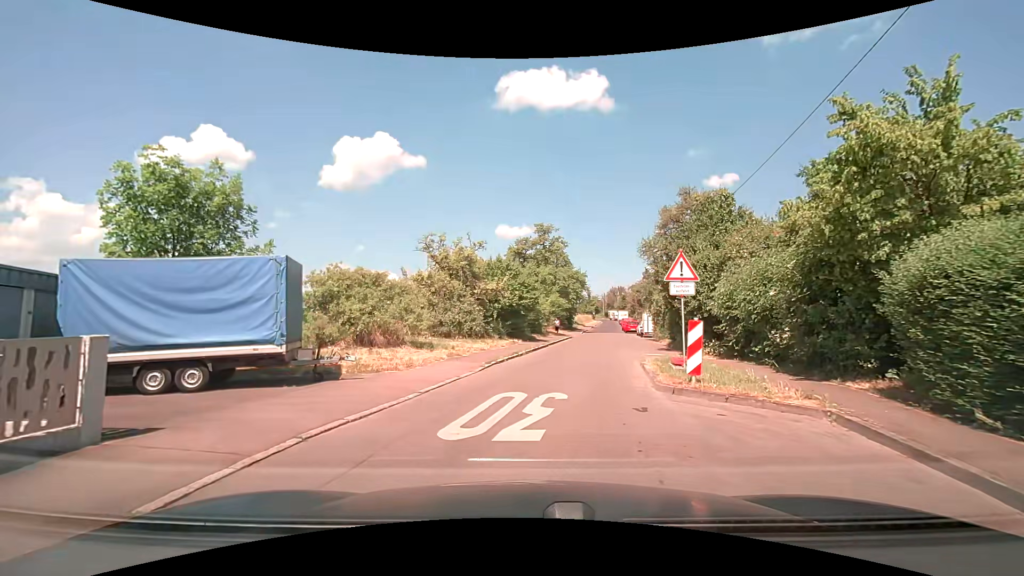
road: residential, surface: asphalt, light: Day
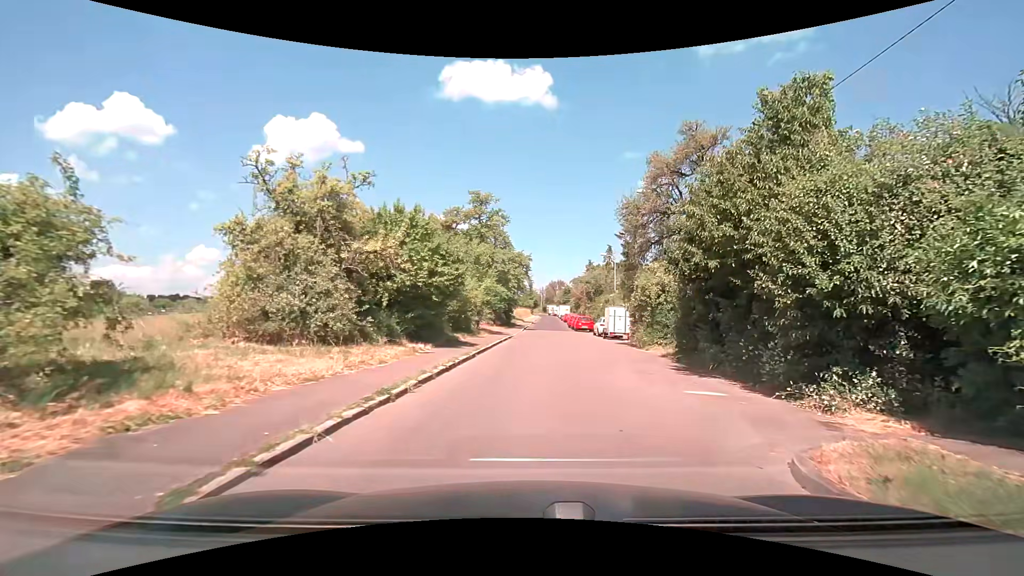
(+0.5, +12.1) m; +7°
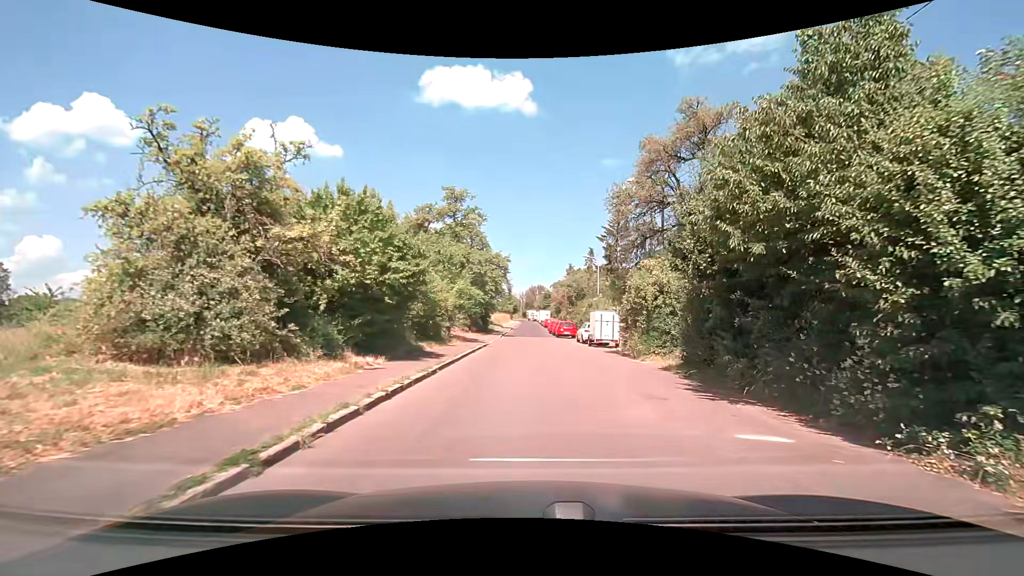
(+0.1, +3.3) m; +2°
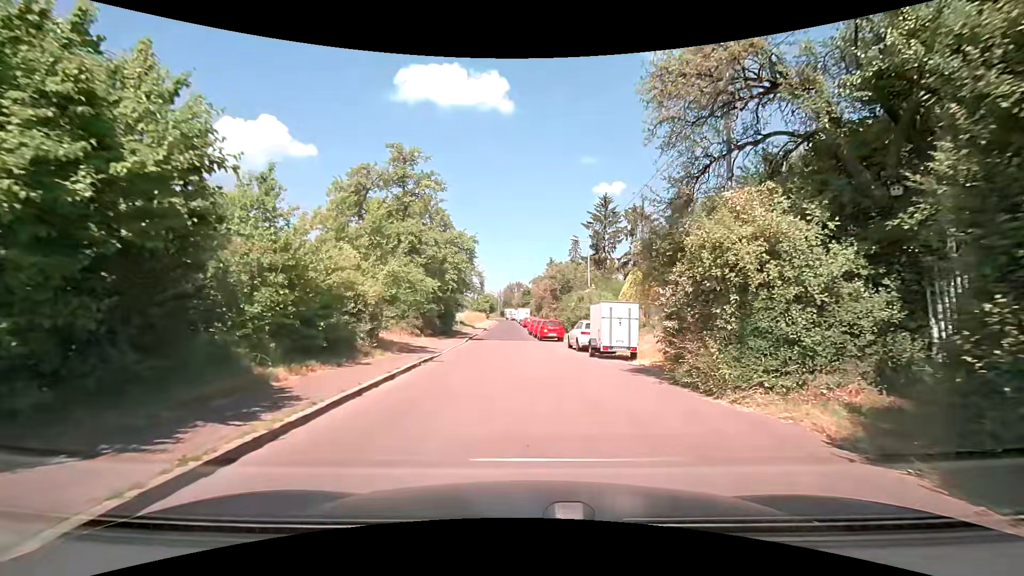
(+0.3, +10.3) m; +2°
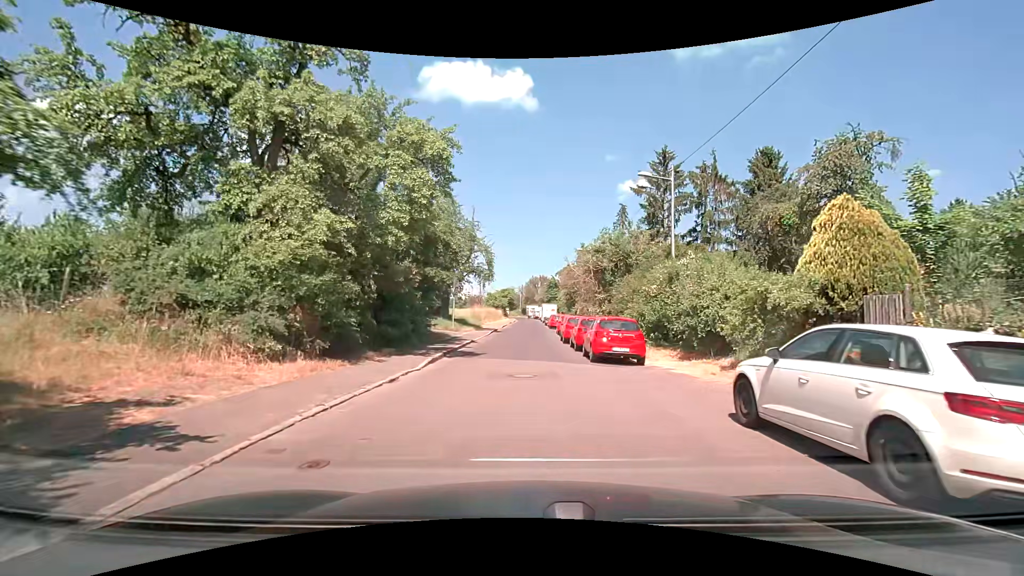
(-0.3, +18.5) m; -2°
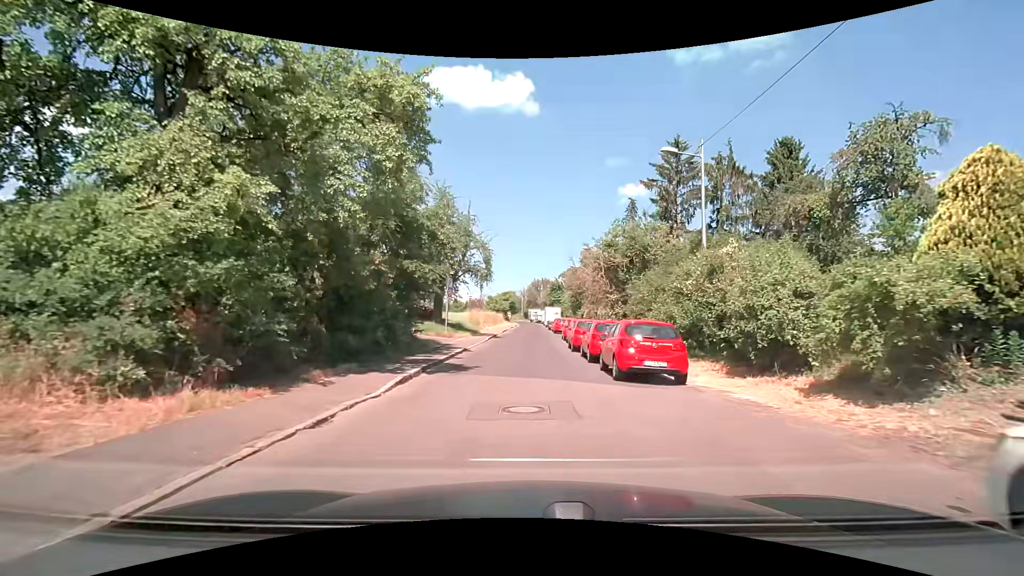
(0.0, +3.9) m; 0°
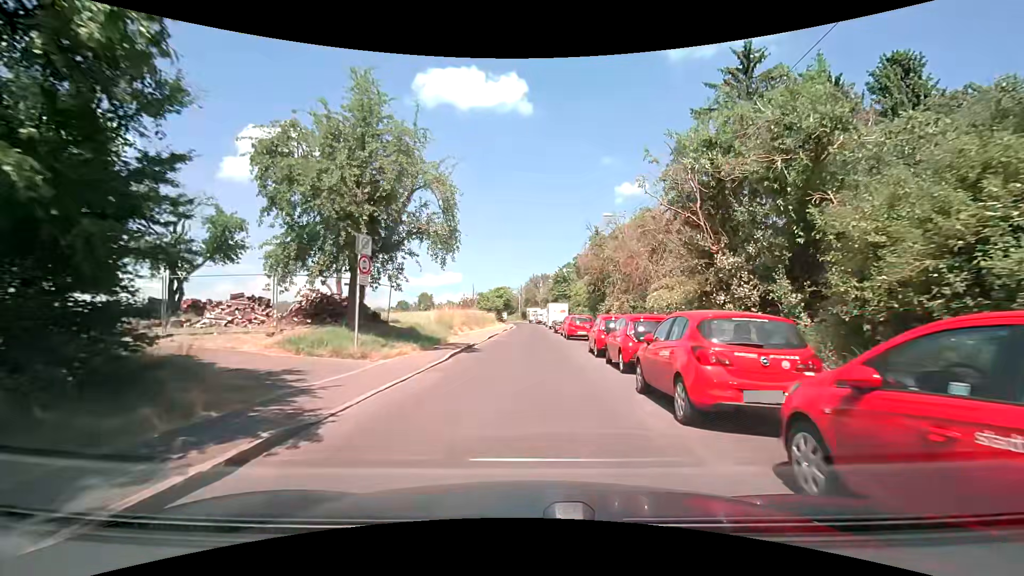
(+0.1, +16.1) m; +1°
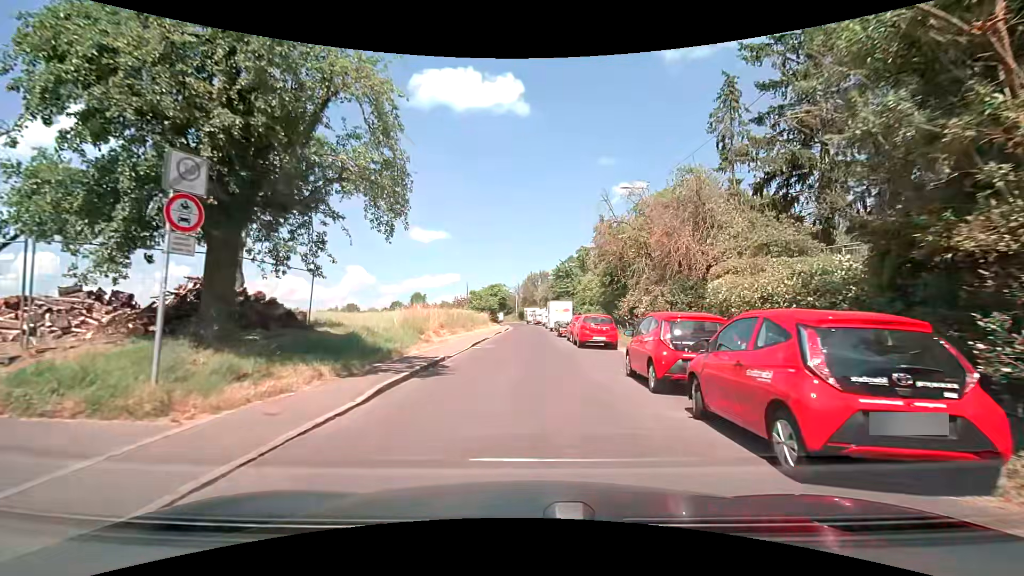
(0.0, +7.9) m; -1°
